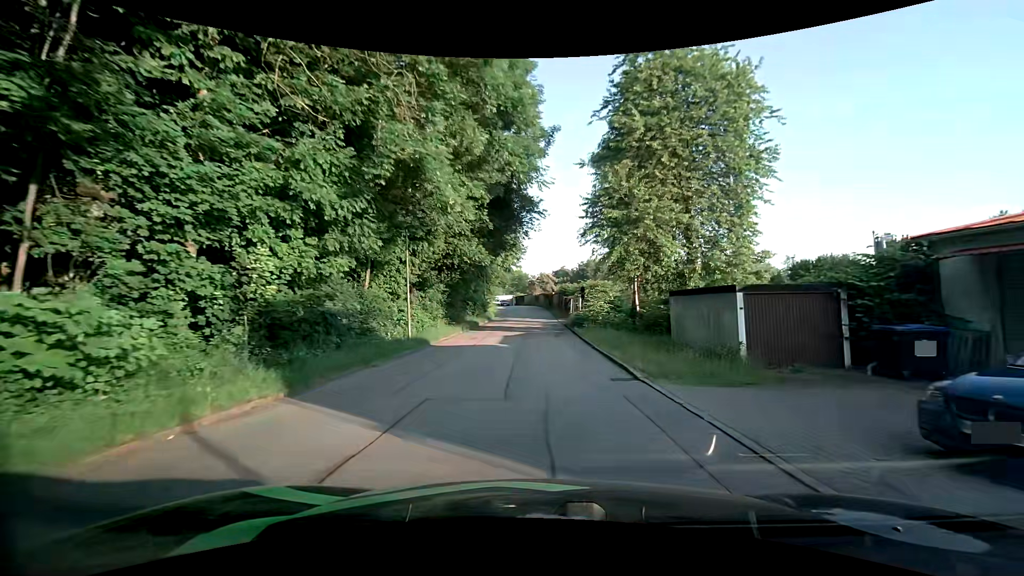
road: residential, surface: asphalt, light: Day
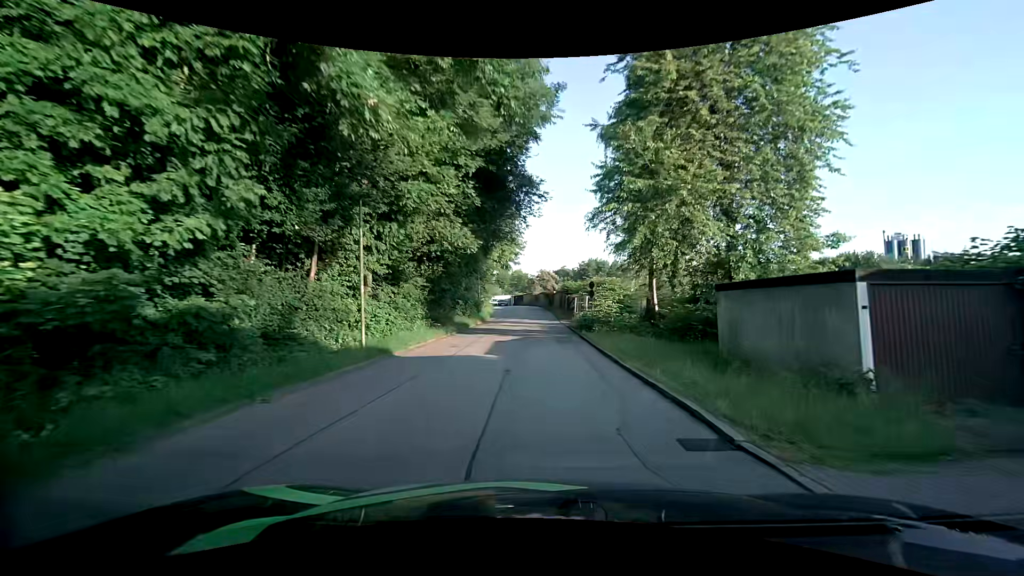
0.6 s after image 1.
(0.0, +5.3) m; 0°
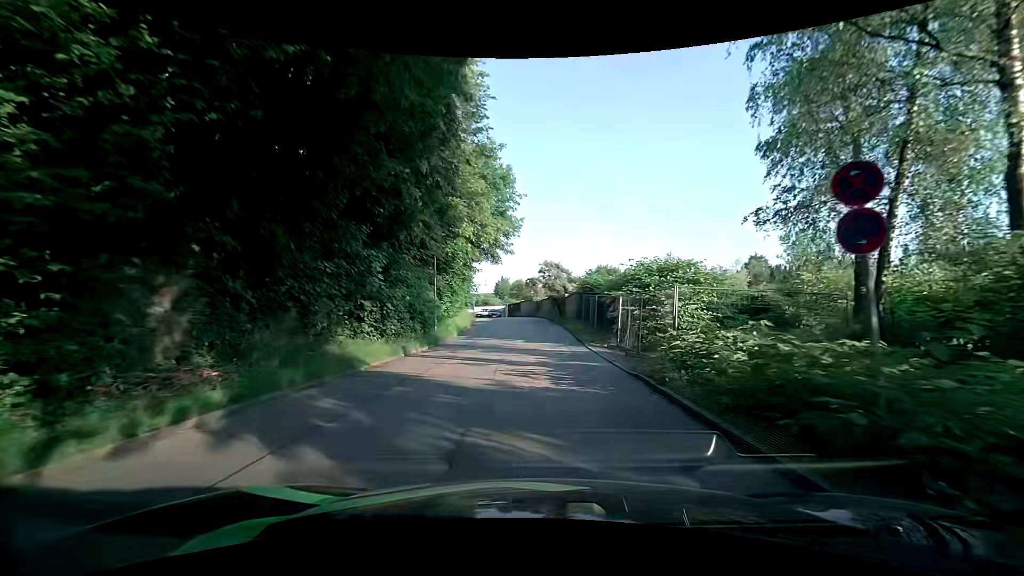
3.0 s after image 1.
(-0.2, +21.0) m; -1°
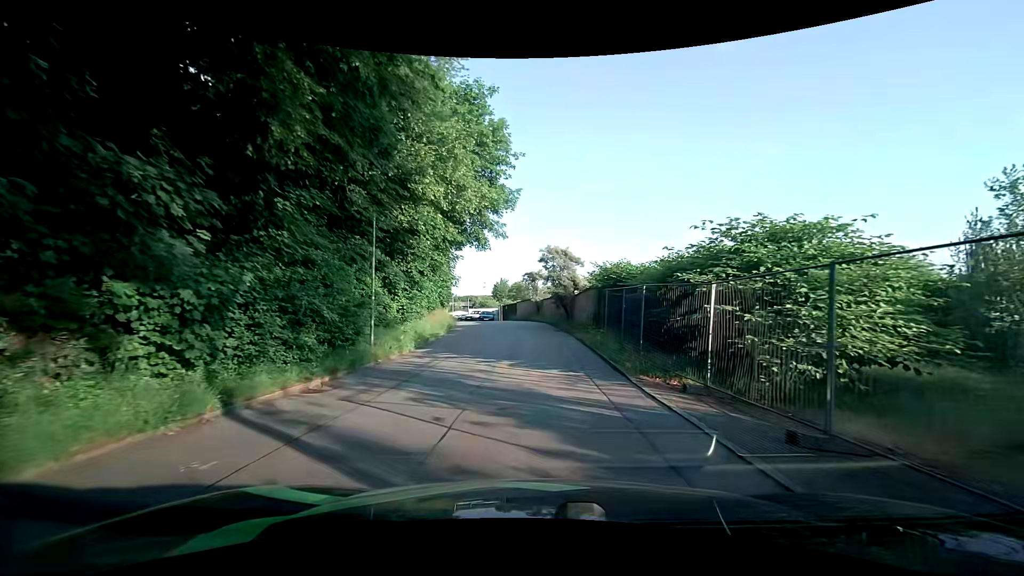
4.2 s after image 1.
(+0.2, +10.0) m; -1°
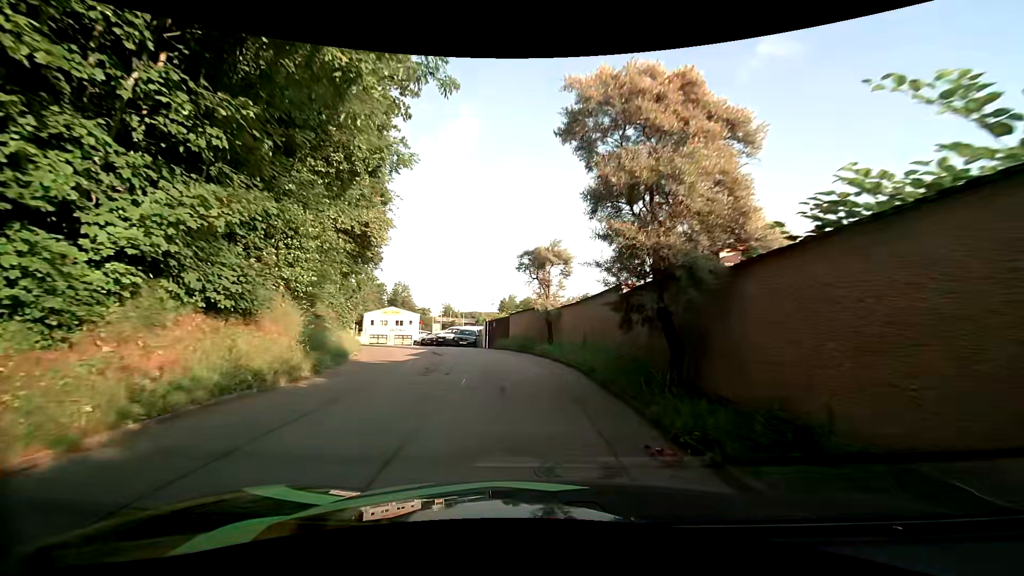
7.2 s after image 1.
(+0.4, +22.1) m; 0°
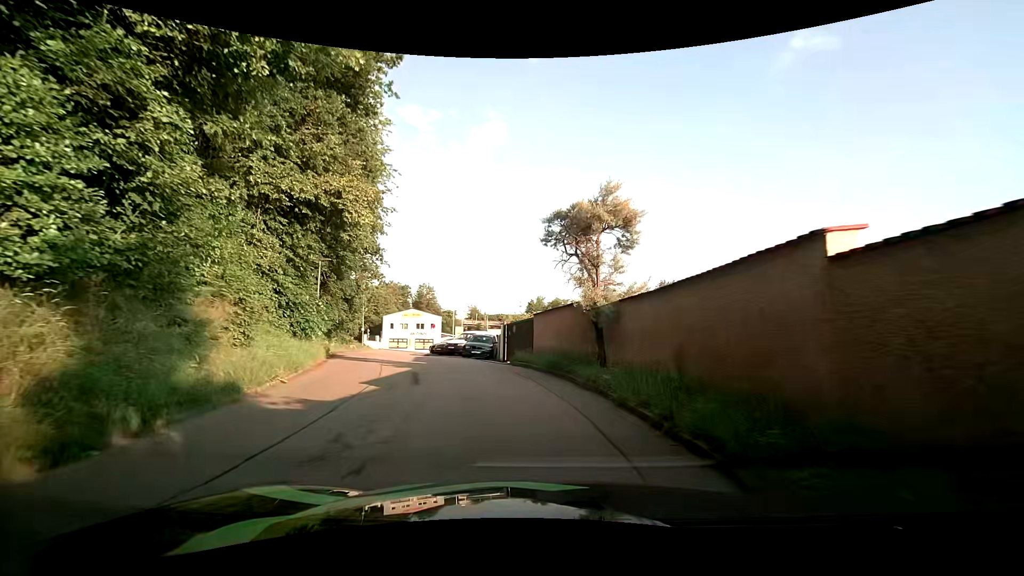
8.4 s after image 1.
(-0.1, +7.5) m; -3°
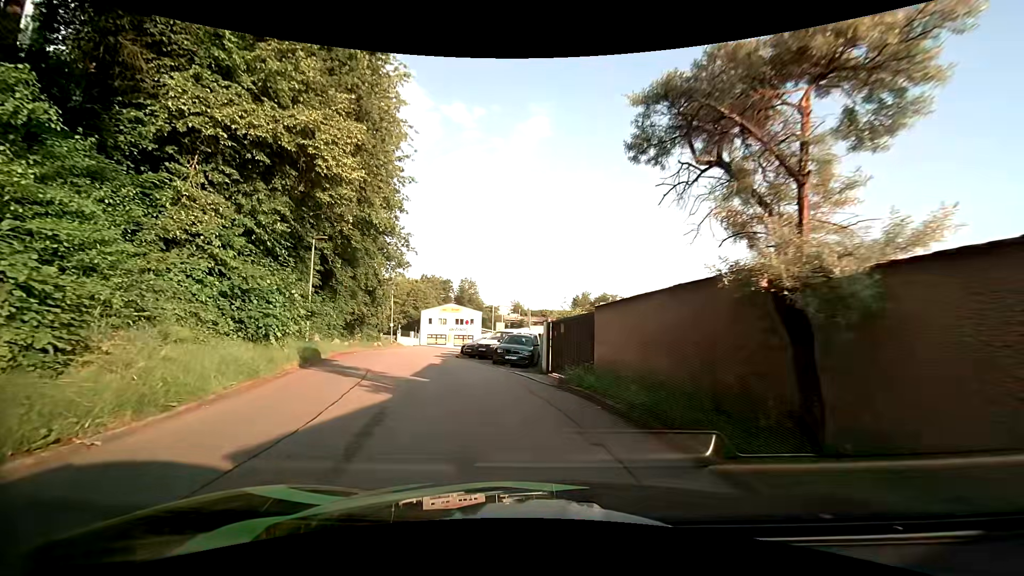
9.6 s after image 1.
(-0.2, +6.5) m; -4°
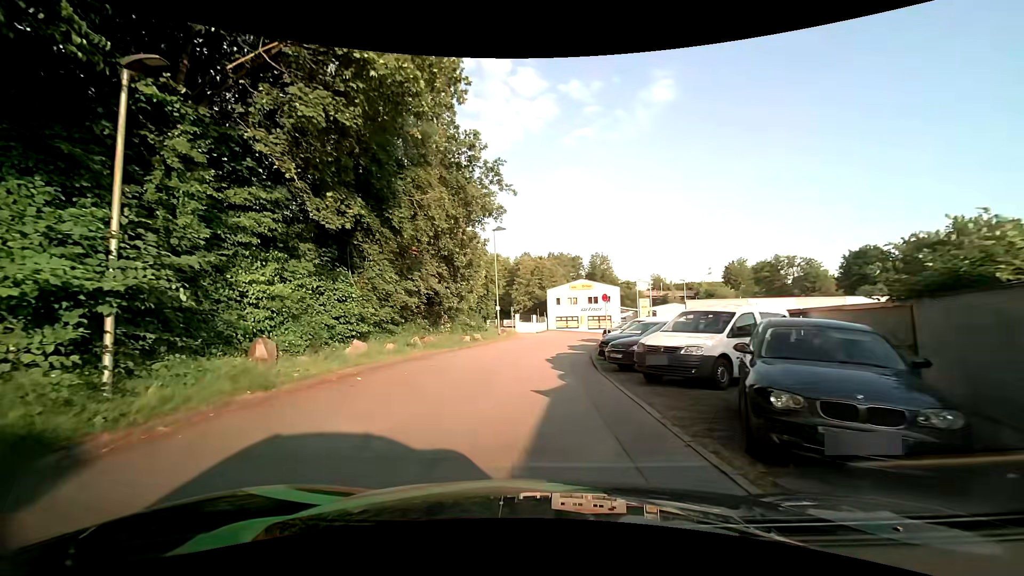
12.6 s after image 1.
(-2.0, +16.0) m; -15°
